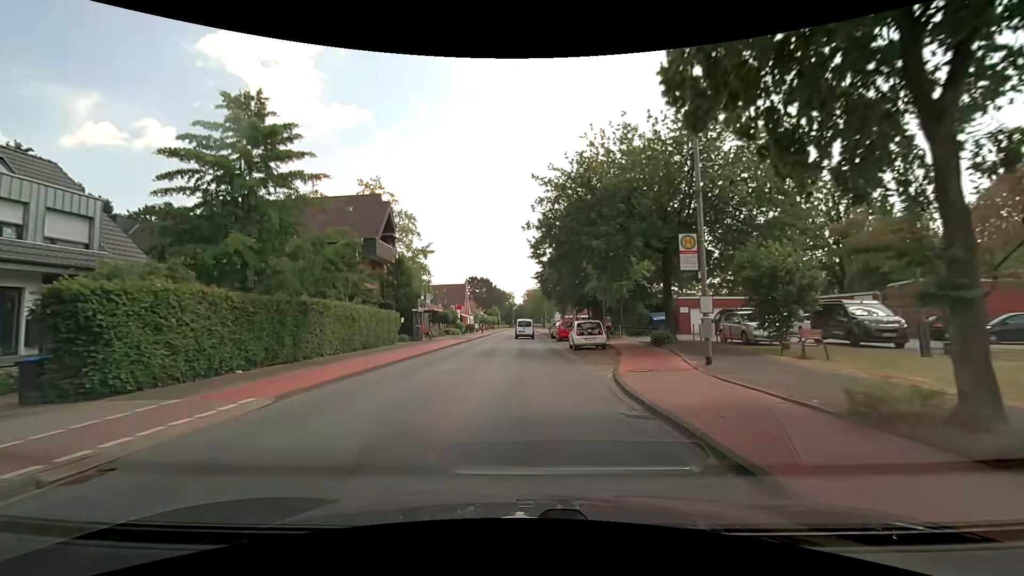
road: tertiary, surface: asphalt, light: Day
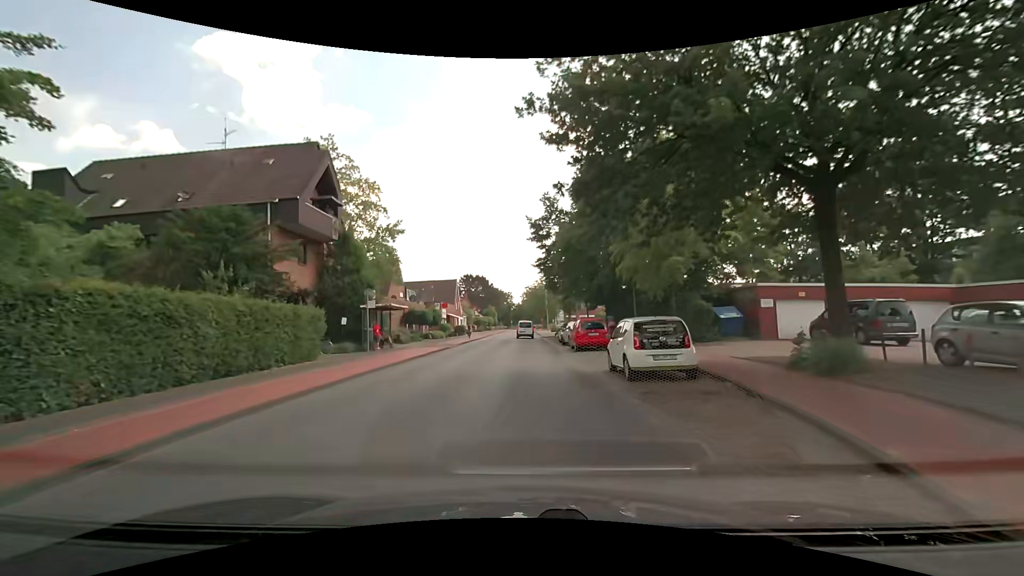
(0.0, +13.2) m; -1°
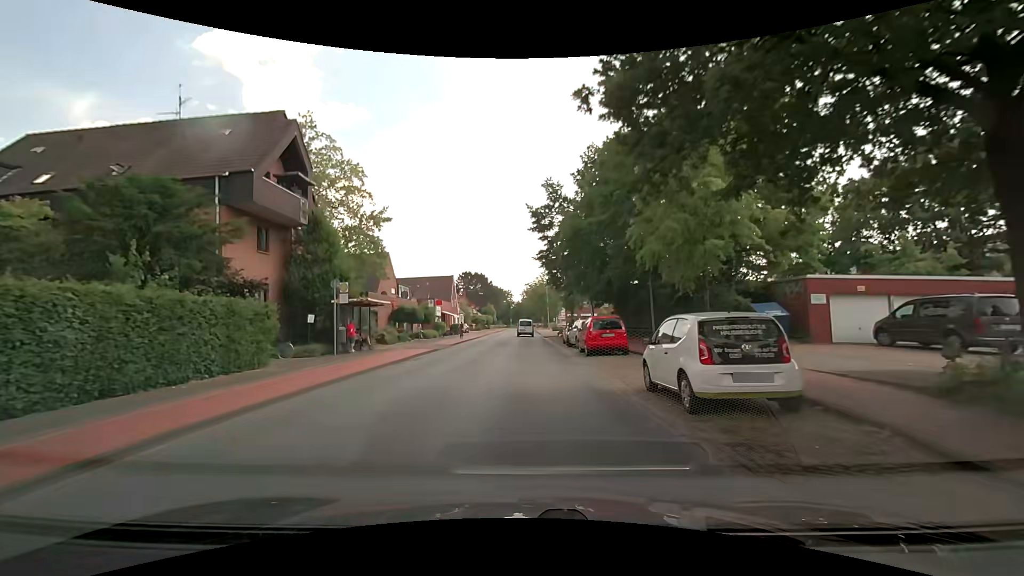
(+0.1, +4.4) m; 0°
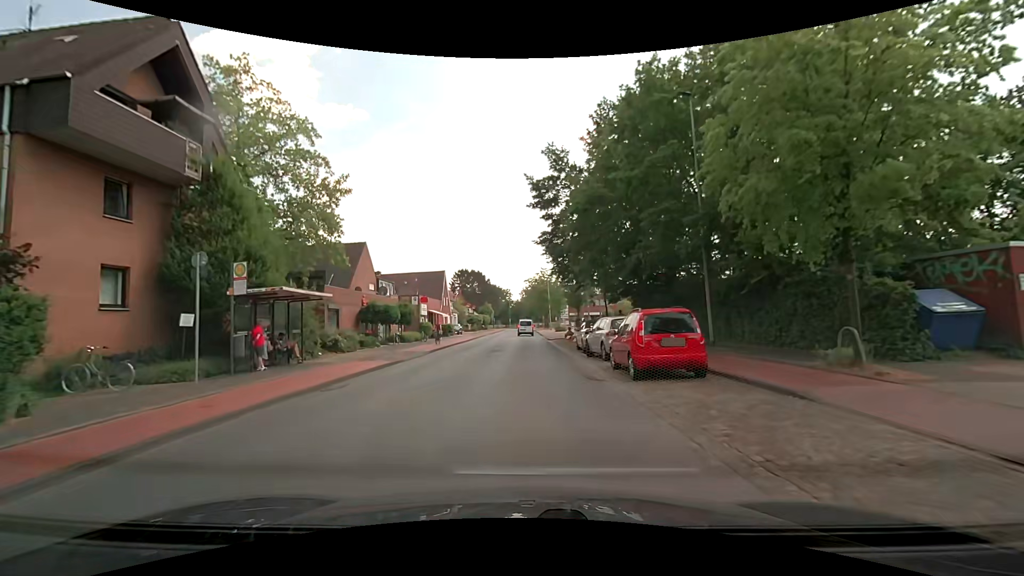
(+0.2, +8.7) m; +2°
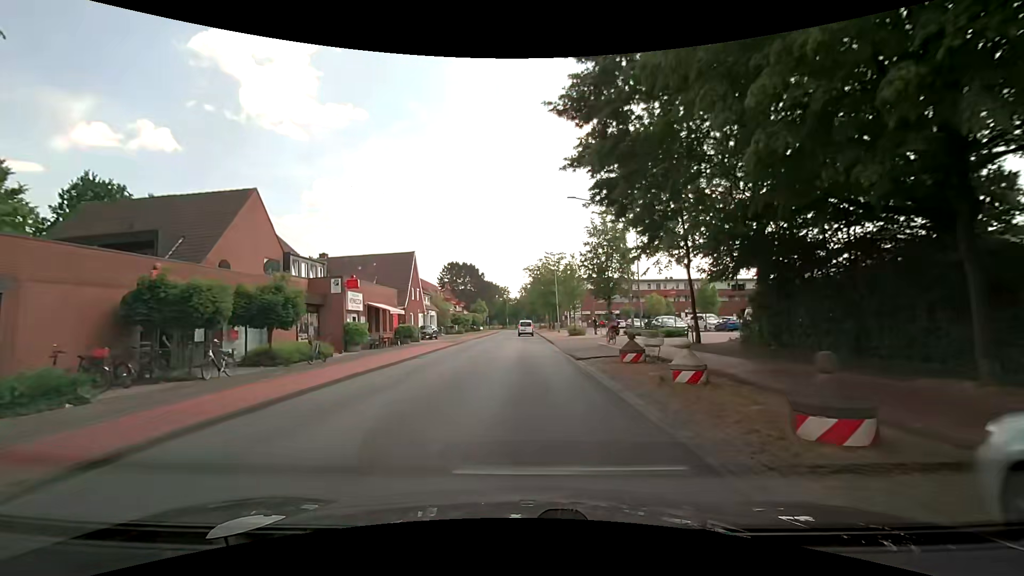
(-0.3, +21.9) m; -1°
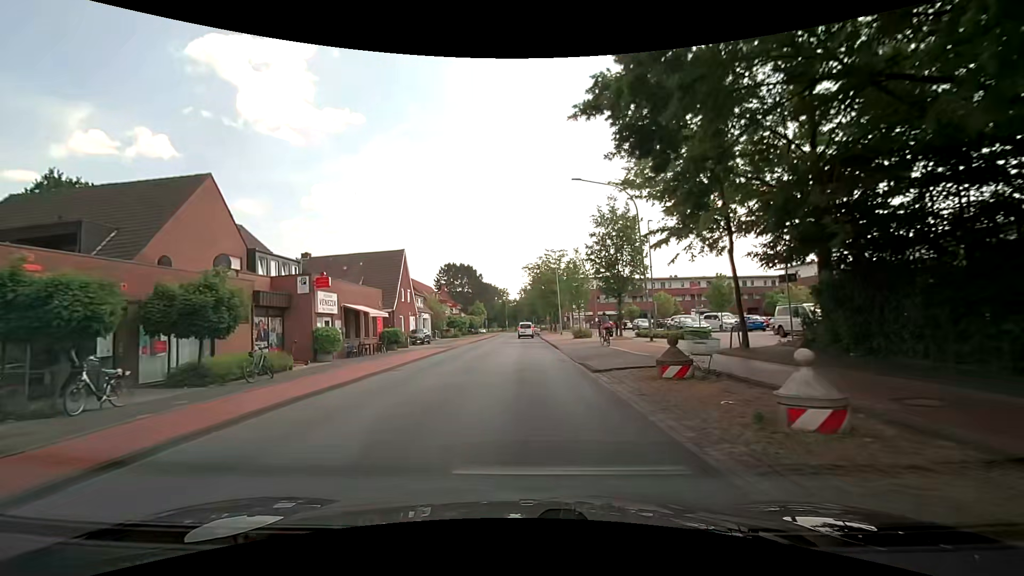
(0.0, +4.5) m; 0°
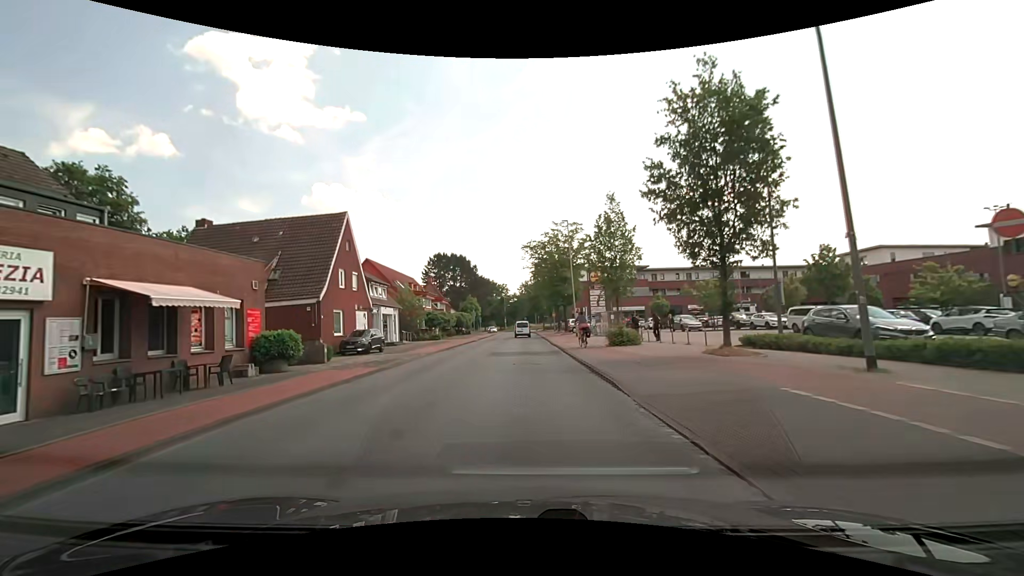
(+0.2, +17.6) m; 0°
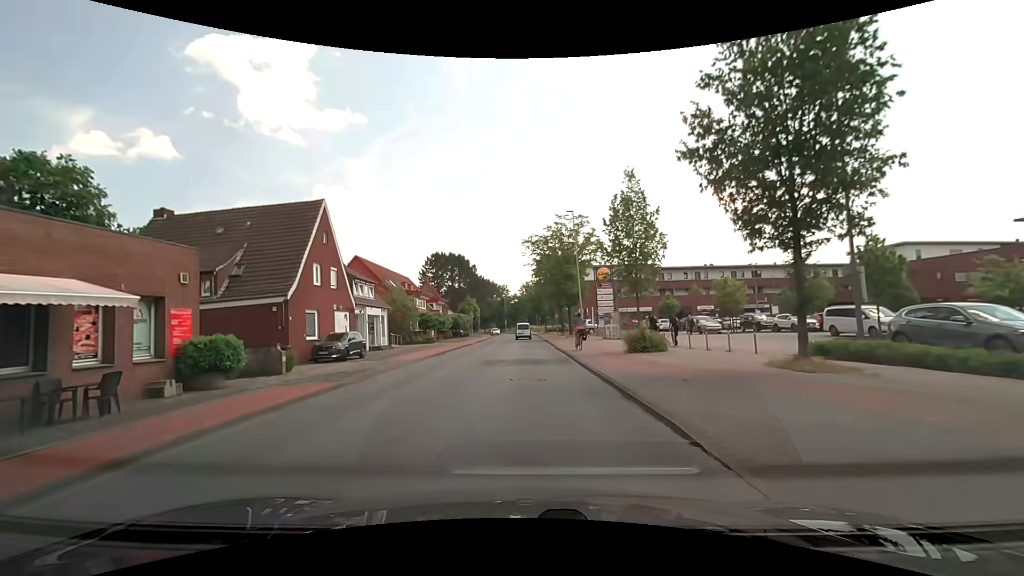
(+0.1, +4.3) m; 0°
(0, +10) (0, +20) (0, +30) (+1, +40) (+1, +50) (+1, +60) (+1, +70) (+1, +80) (0, +90) (0, +100) m
